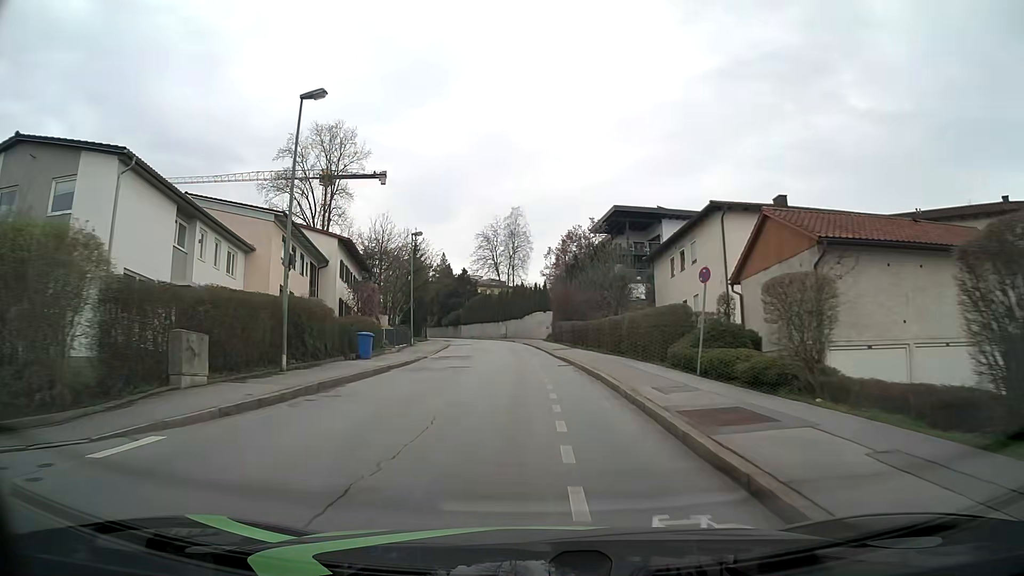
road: residential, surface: asphalt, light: Day
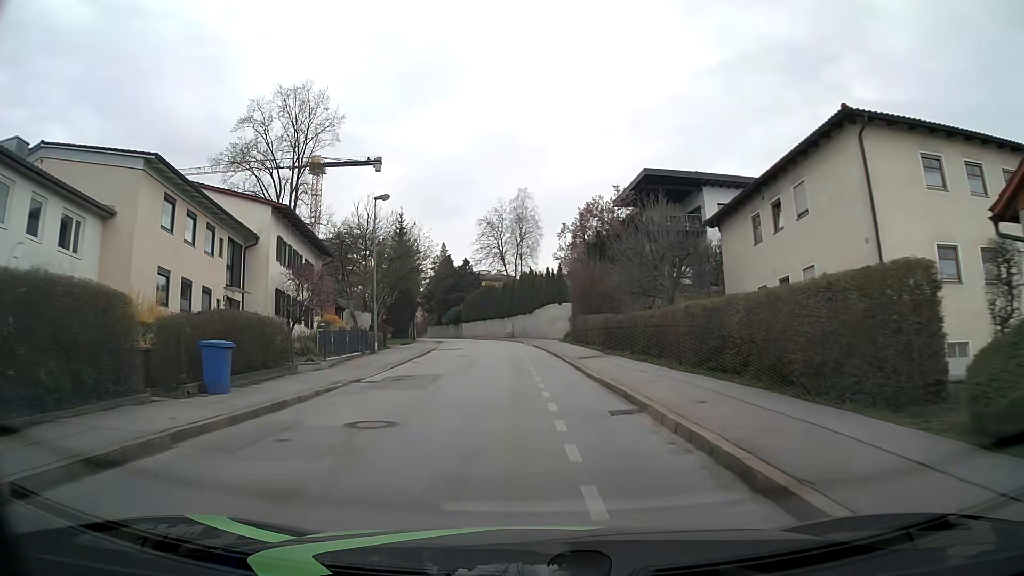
(0.0, +14.0) m; -1°
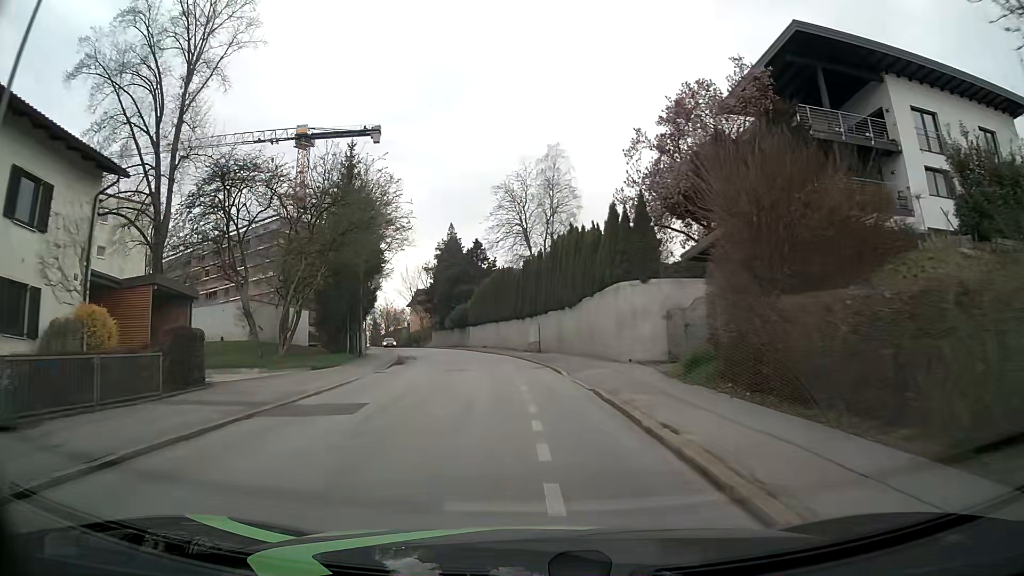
(-0.5, +27.9) m; -2°
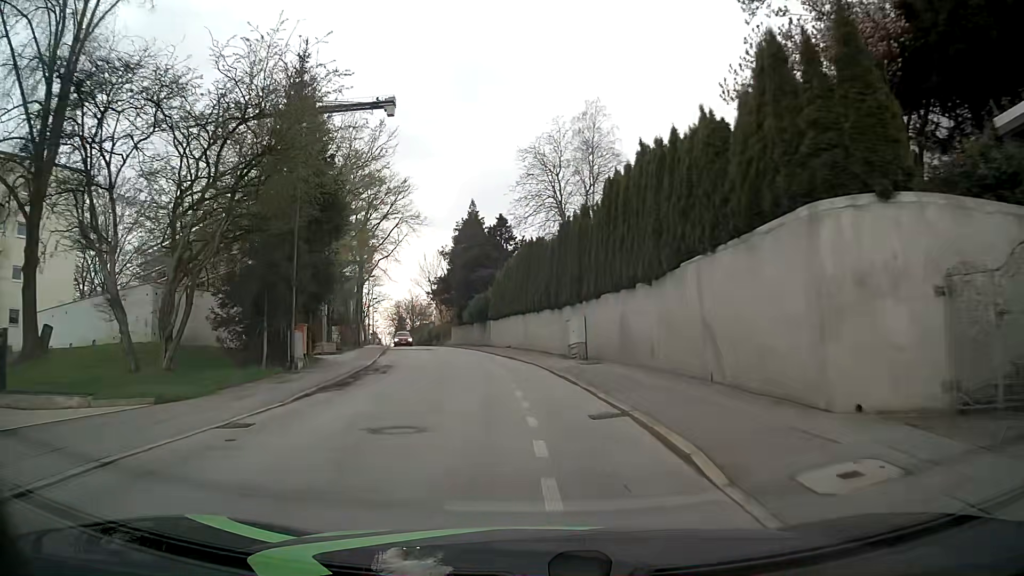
(-0.3, +13.9) m; -3°
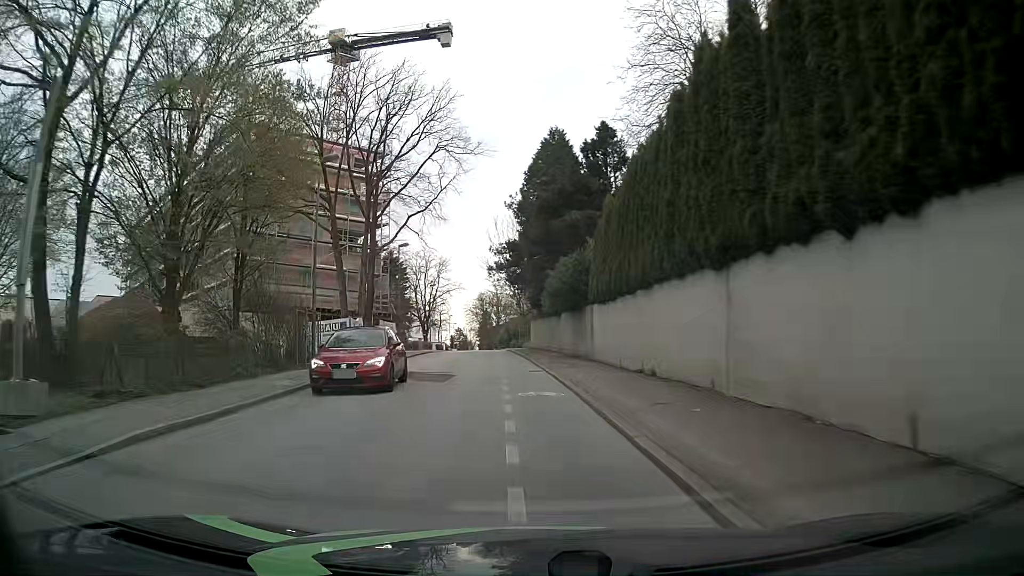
(-1.9, +28.2) m; -8°
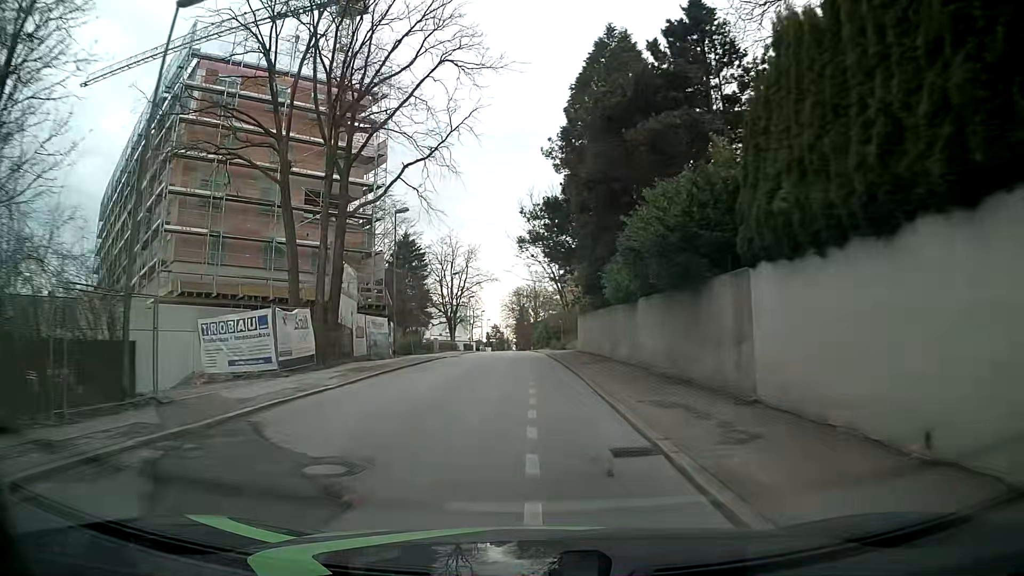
(-0.5, +14.5) m; -3°
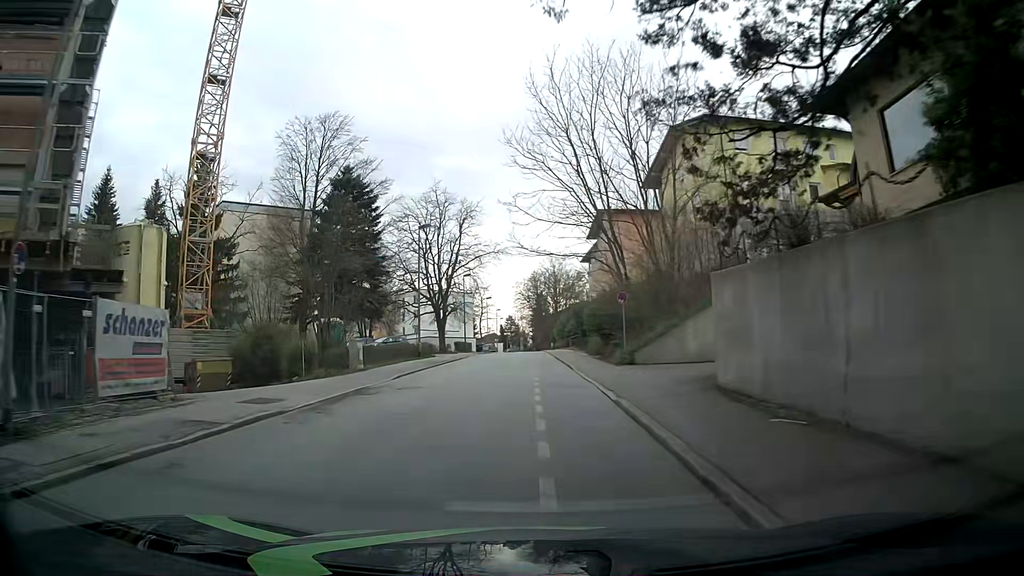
(-0.5, +29.1) m; -2°
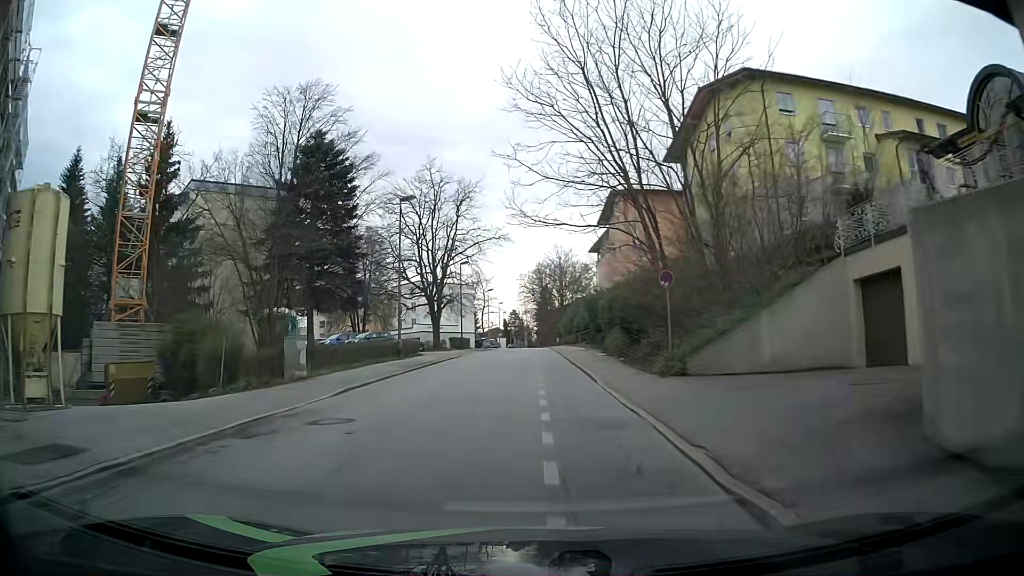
(0.0, +7.3) m; 0°
(0, +10) (0, +20) (0, +30) (0, +40) (0, +50) (0, +60) (0, +70) (-1, +80) (-1, +90) (-1, +100) m
